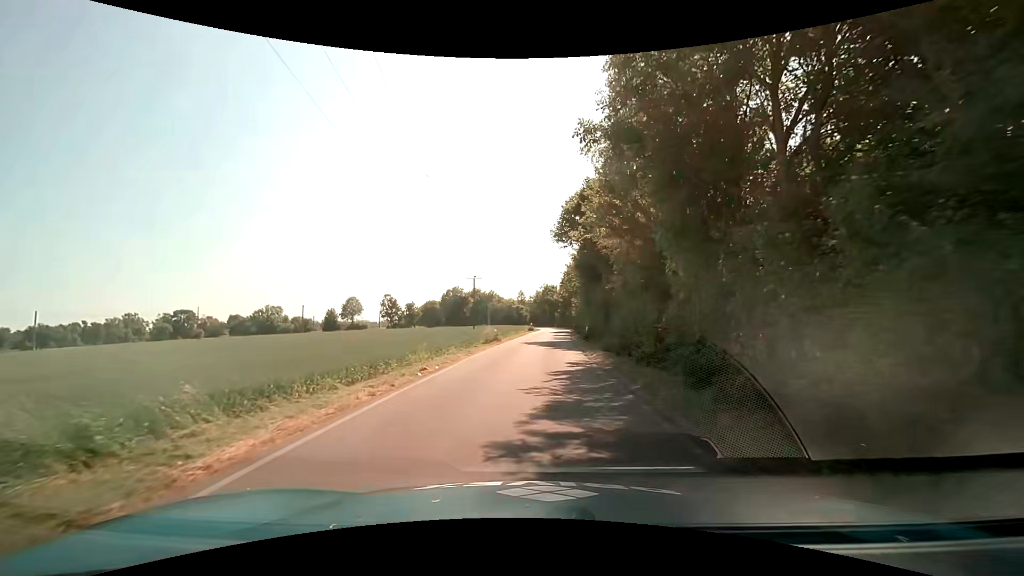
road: unclassified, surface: asphalt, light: Day
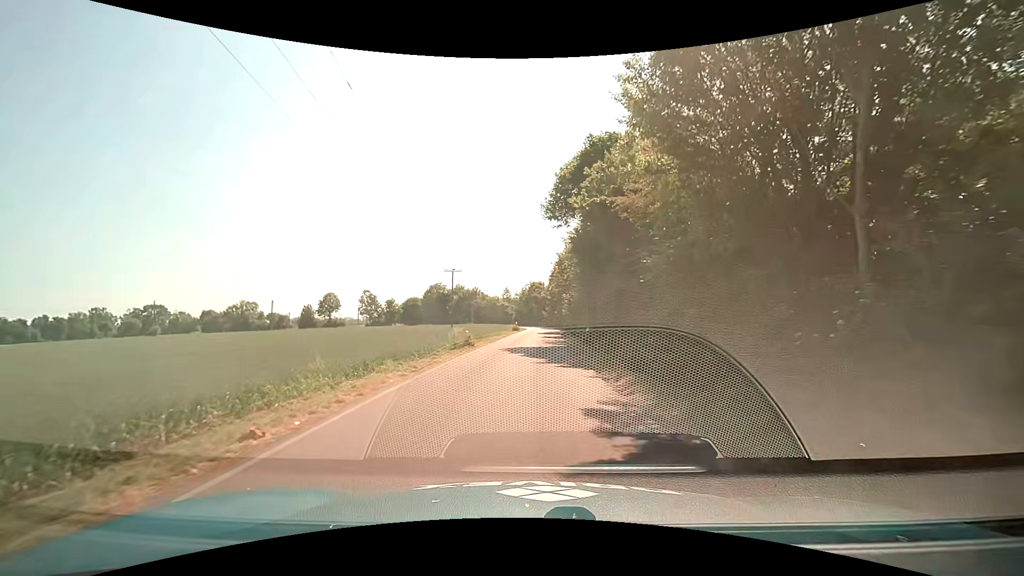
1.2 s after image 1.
(+0.1, +8.8) m; 0°
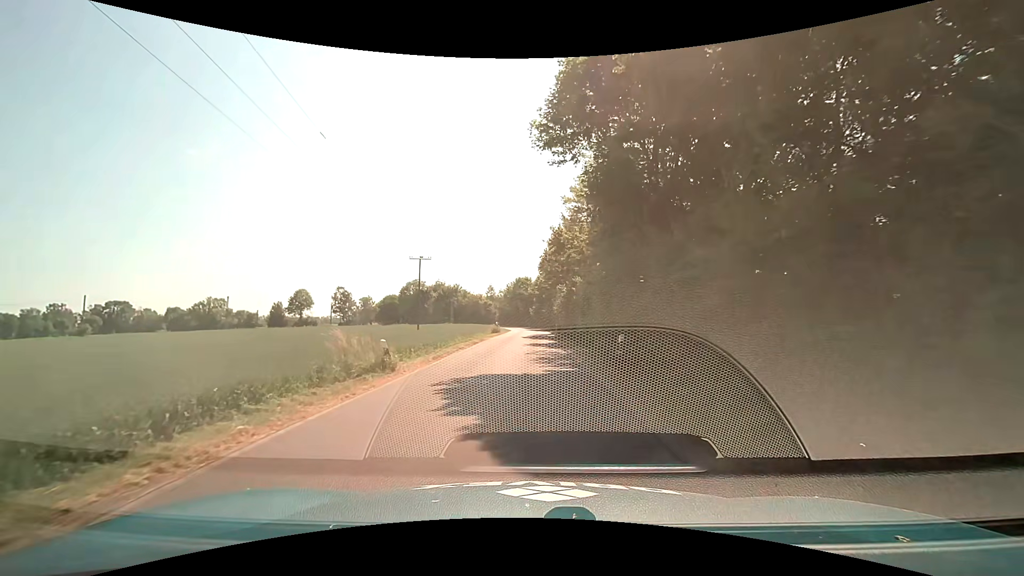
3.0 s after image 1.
(+0.5, +13.5) m; +2°
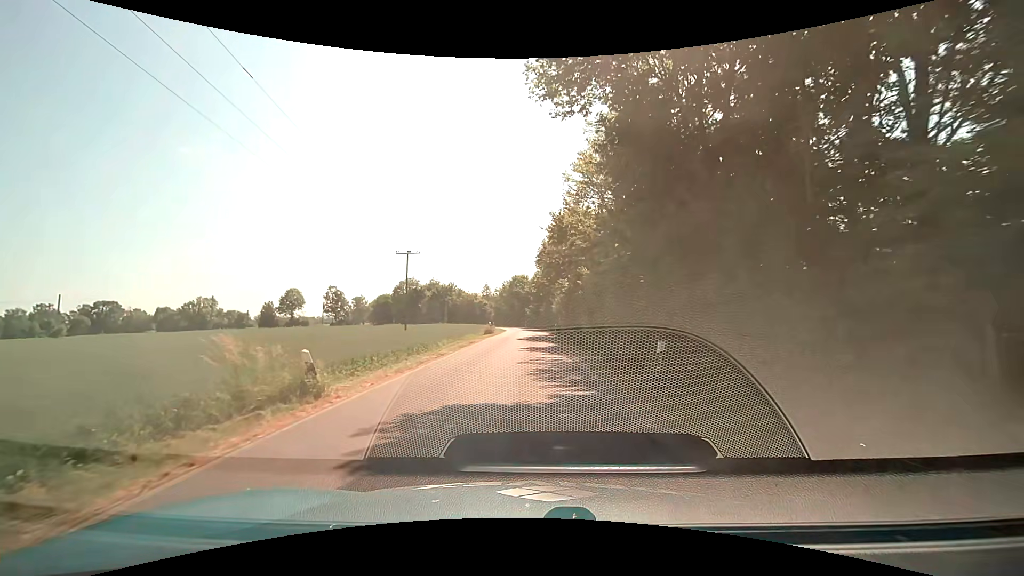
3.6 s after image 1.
(+0.1, +4.6) m; +2°
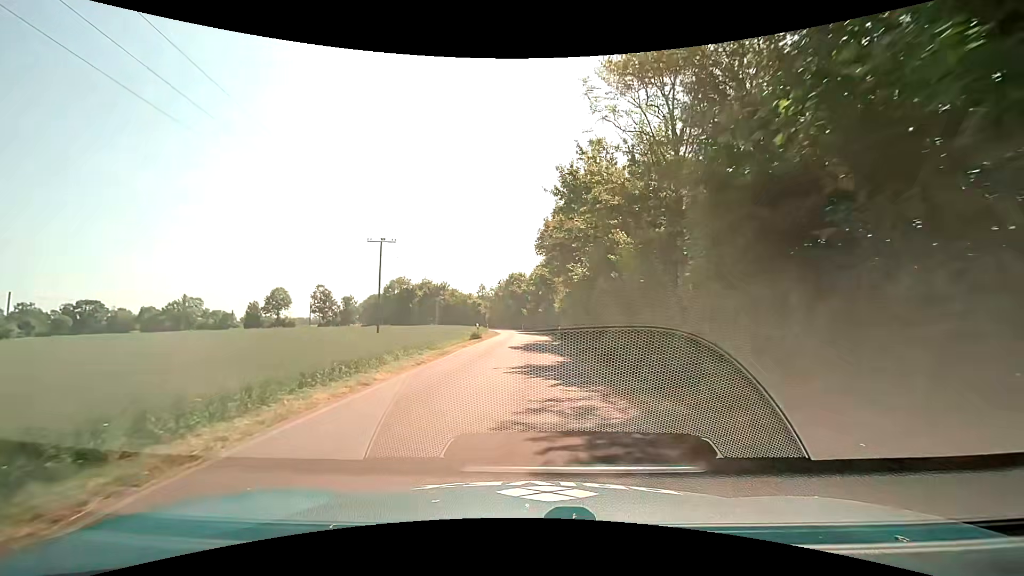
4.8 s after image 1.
(0.0, +9.2) m; 0°
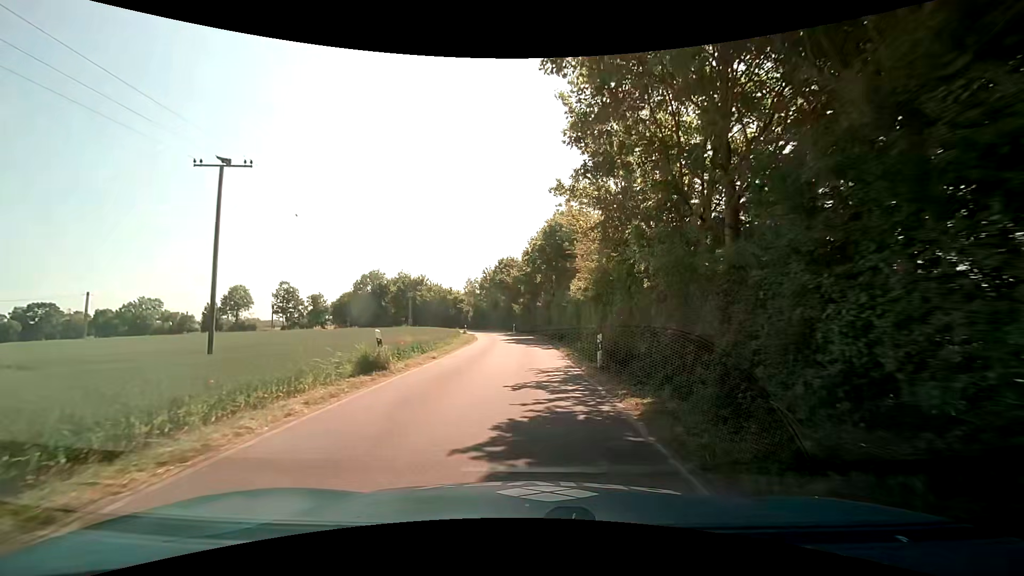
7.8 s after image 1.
(+0.2, +23.5) m; +1°
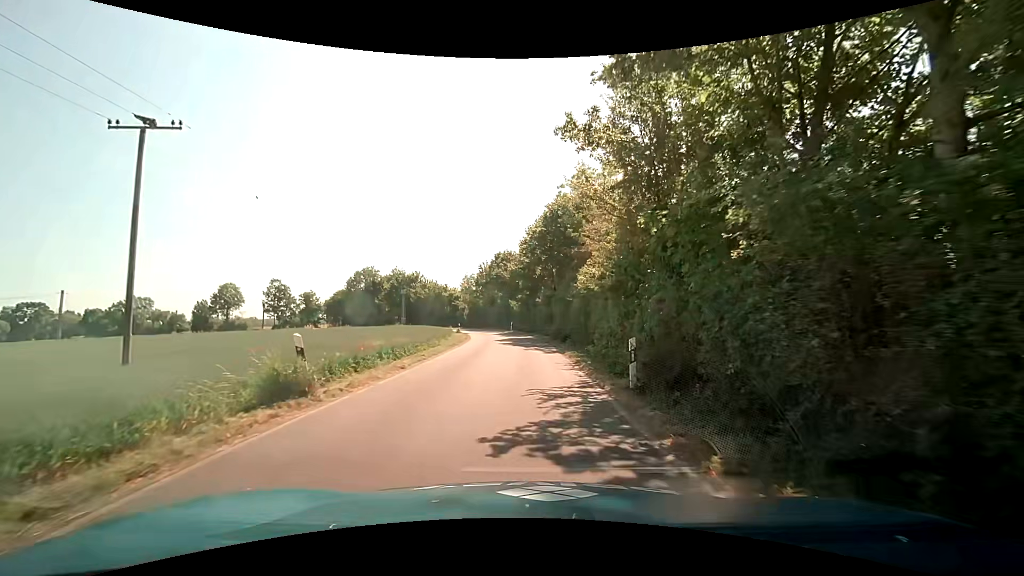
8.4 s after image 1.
(0.0, +4.6) m; 0°
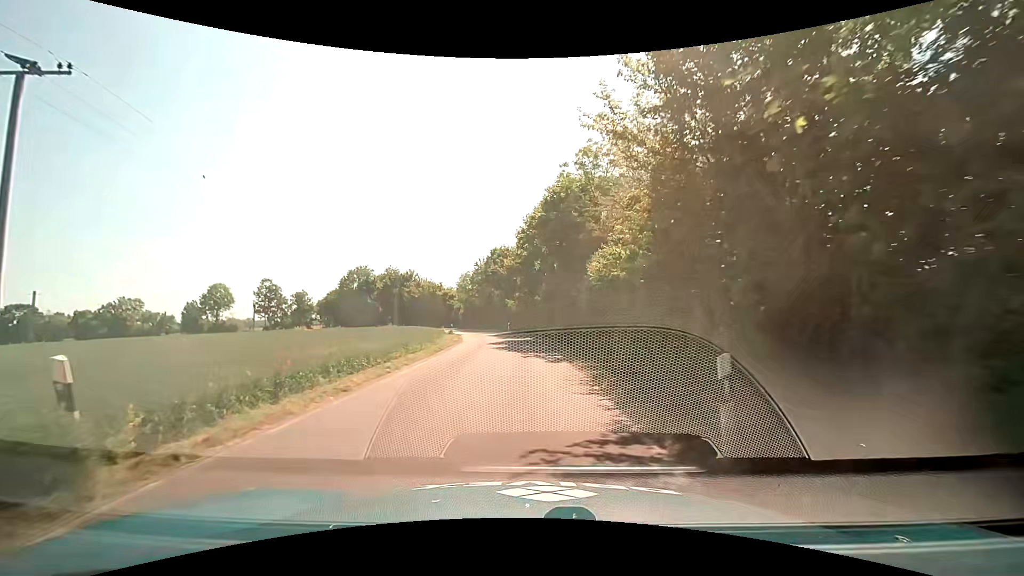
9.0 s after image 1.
(0.0, +4.5) m; 0°
(0, +10) (0, +20) (0, +30) (-1, +40) (-3, +50) (-5, +60) (-7, +69) (-10, +79) (-14, +88) (-19, +96) m
